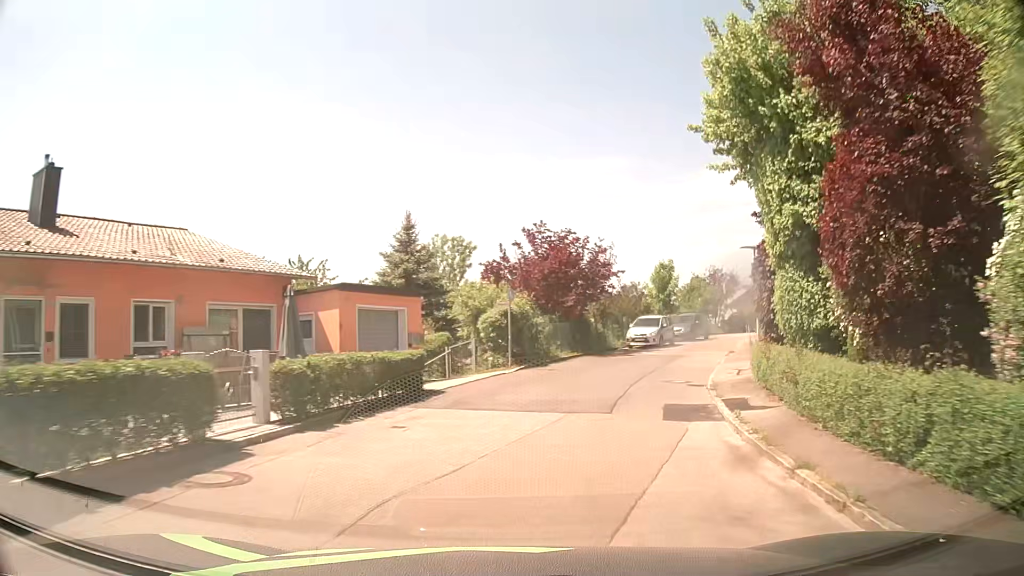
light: Day
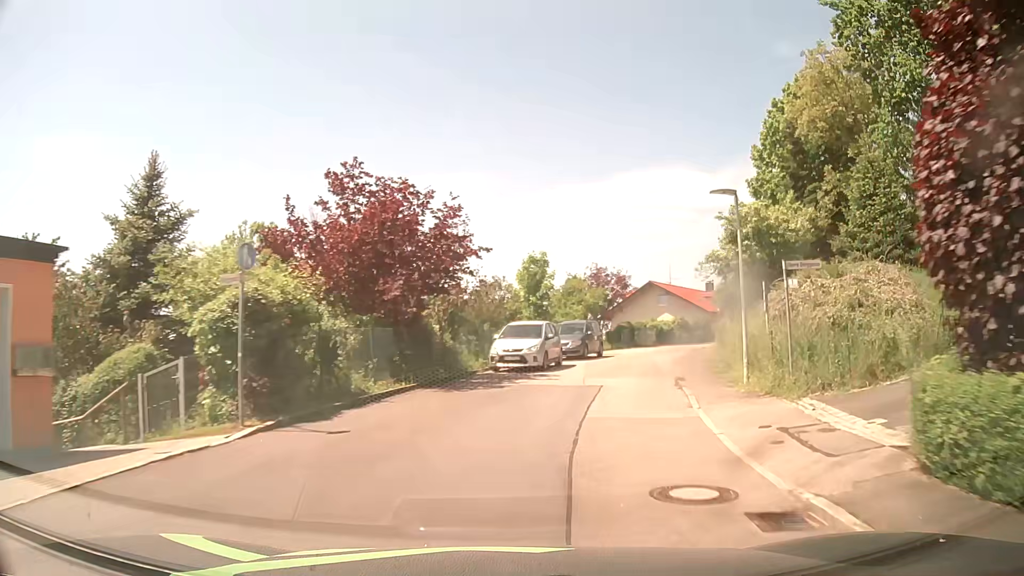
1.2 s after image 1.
(+1.5, +12.5) m; +13°
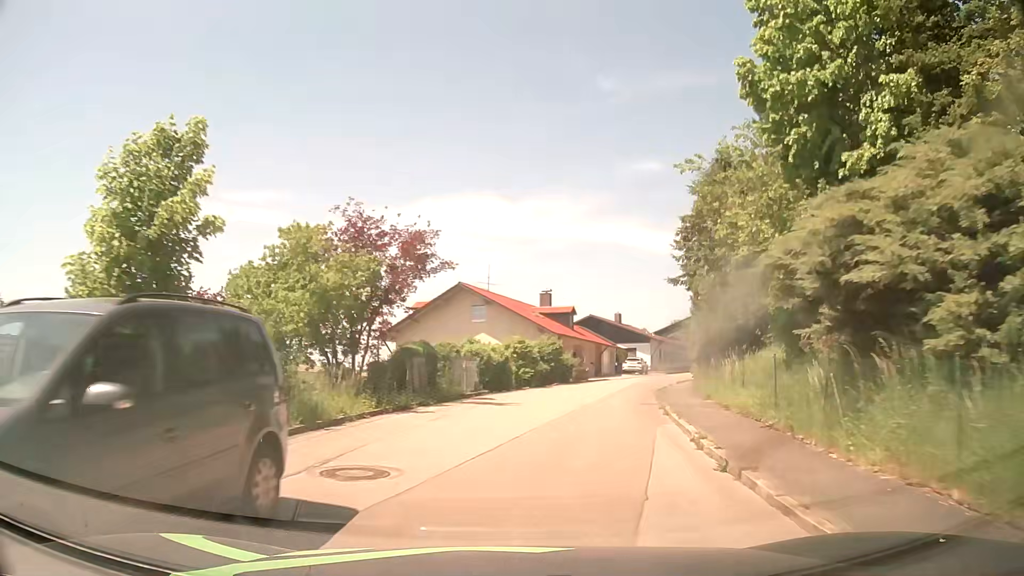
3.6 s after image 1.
(+4.1, +25.3) m; +18°
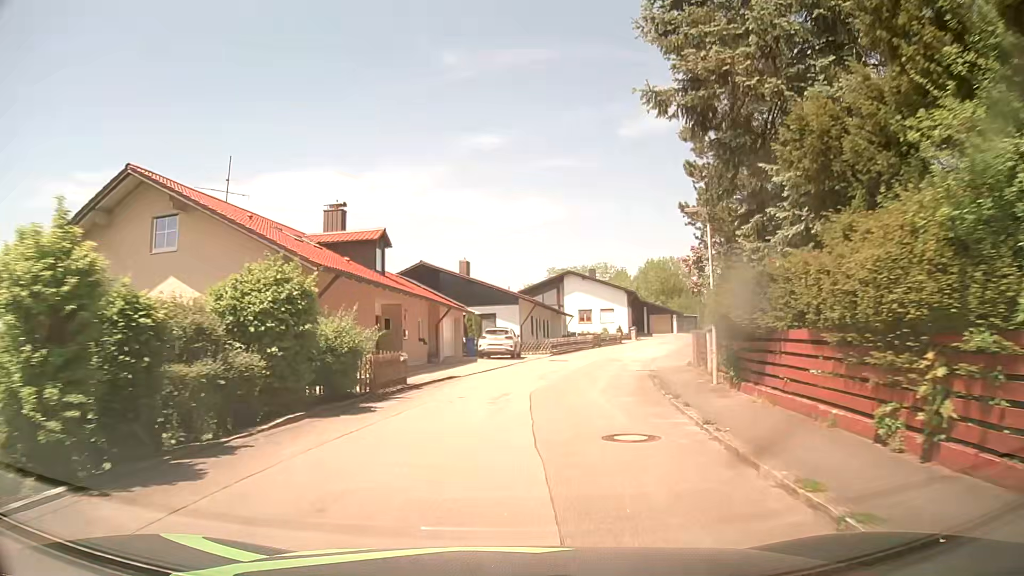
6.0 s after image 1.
(+3.2, +25.8) m; +14°
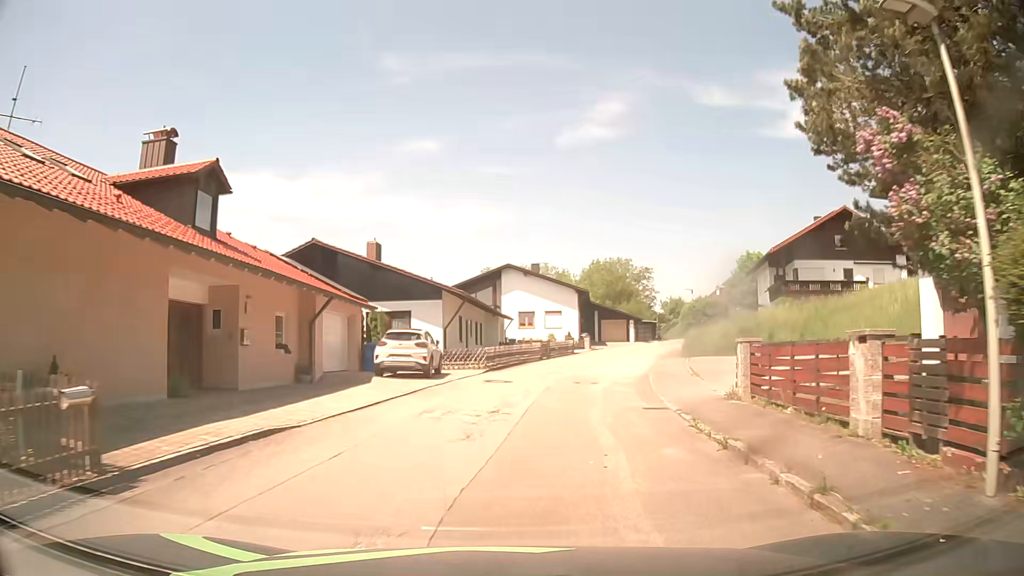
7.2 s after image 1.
(+0.3, +11.4) m; +5°
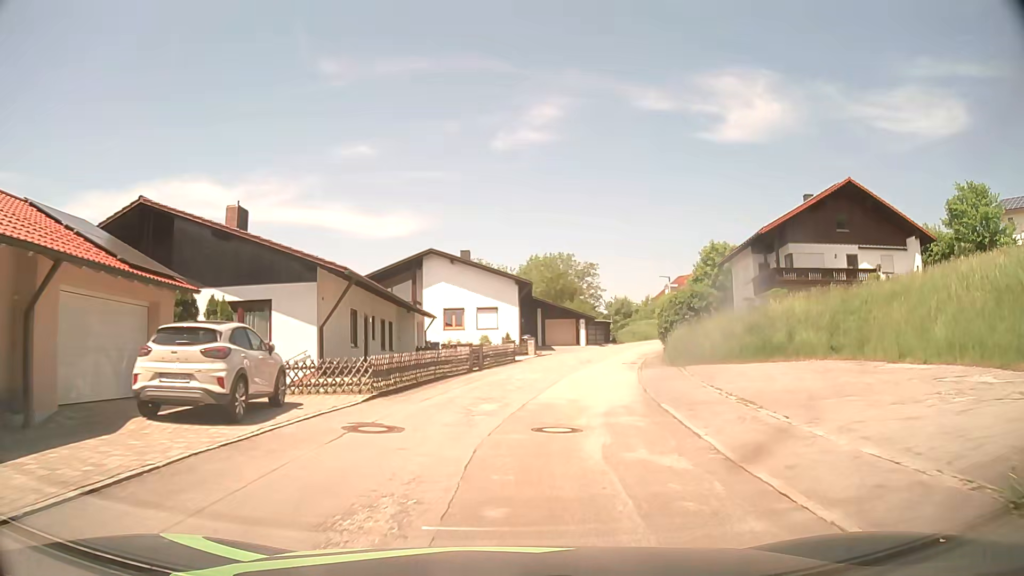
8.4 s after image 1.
(+0.5, +11.0) m; +6°
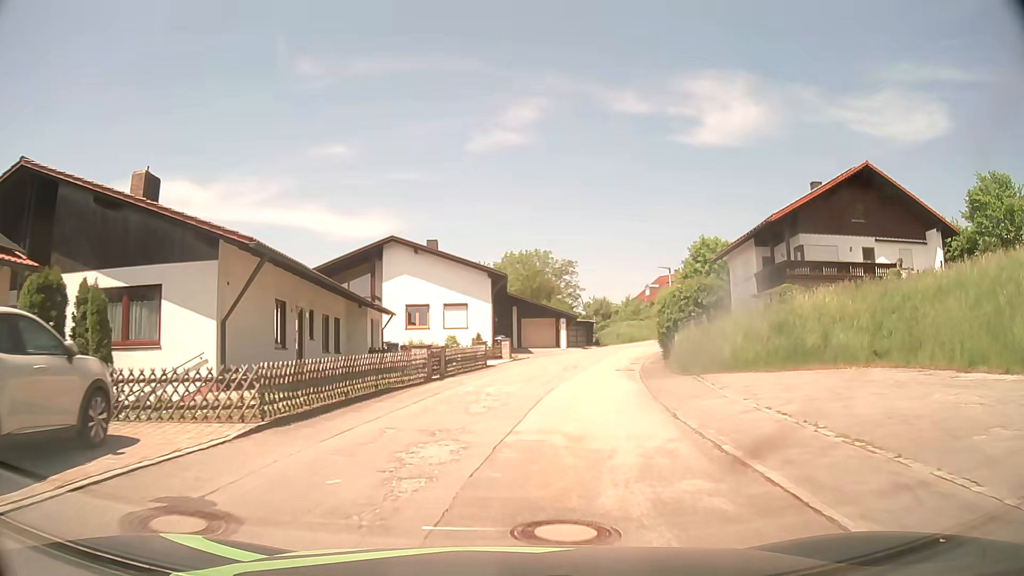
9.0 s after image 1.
(0.0, +5.5) m; +1°
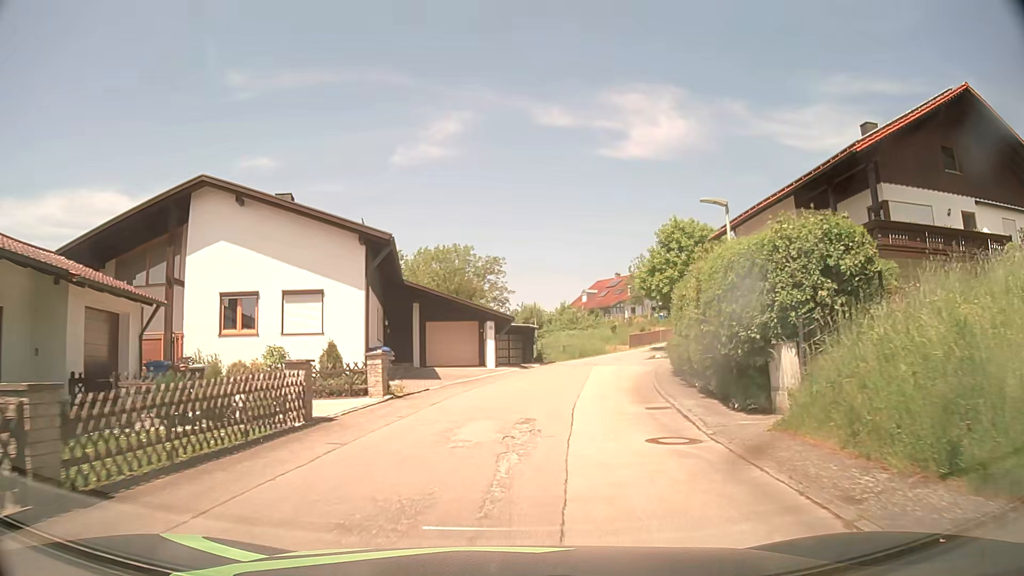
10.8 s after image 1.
(+1.0, +16.7) m; +6°
(0, +10) (+1, +20) (+3, +30) (+6, +39) (+10, +49) (+16, +57) (+23, +63) (+32, +69) (+39, +75) (+44, +84) m
